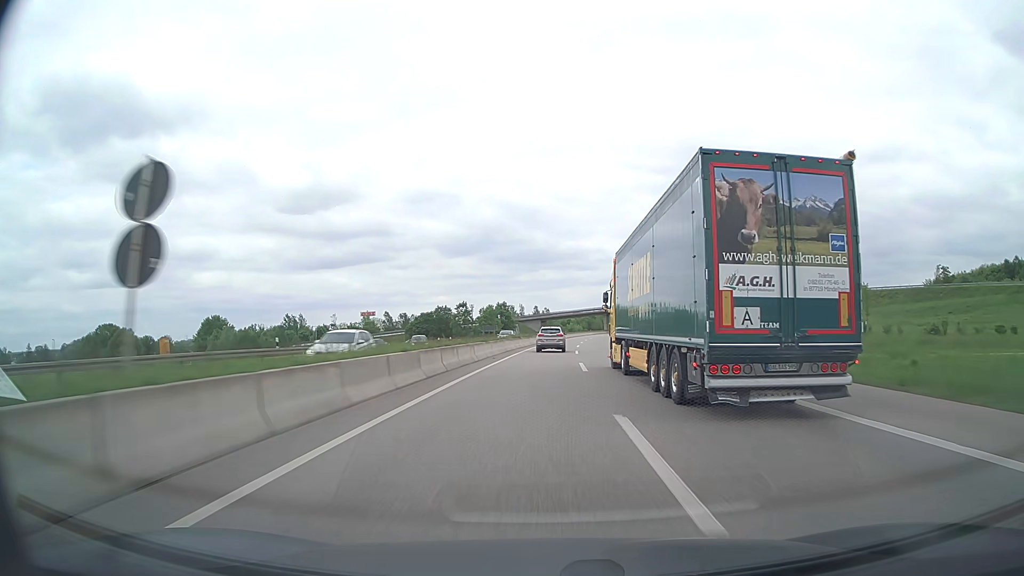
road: trunk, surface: asphalt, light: Day
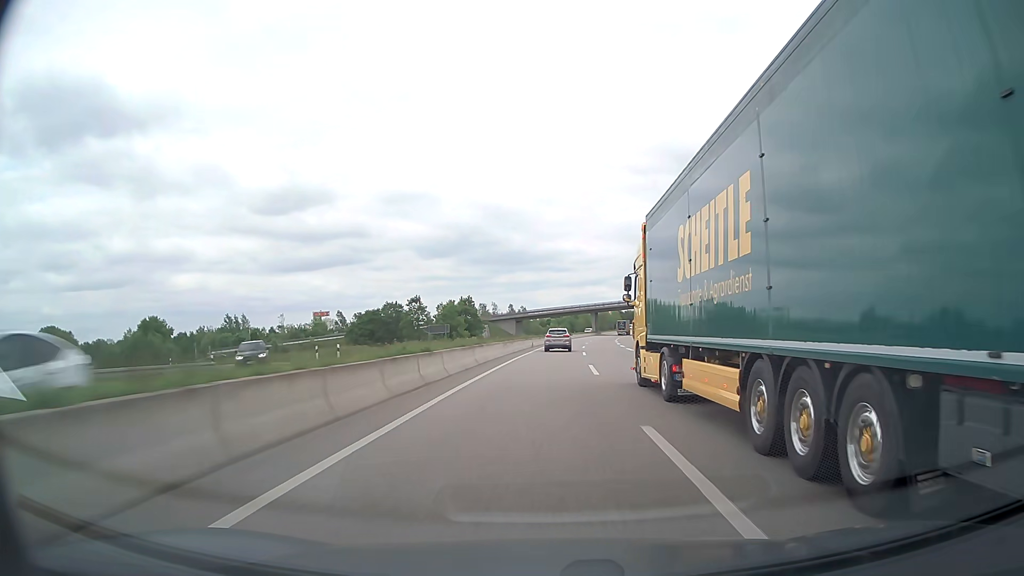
(+0.6, +38.0) m; +2°
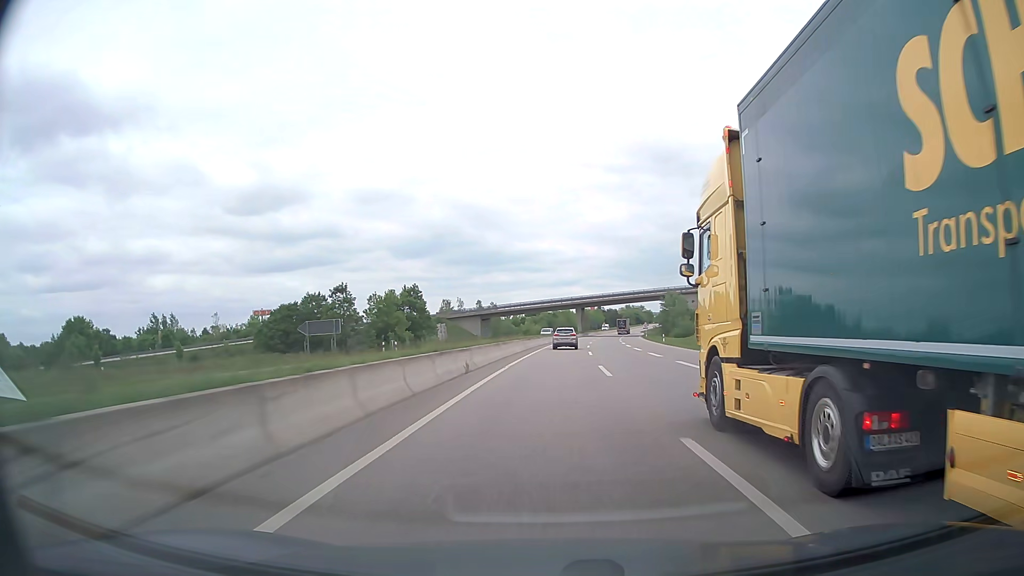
(+0.7, +38.0) m; +2°
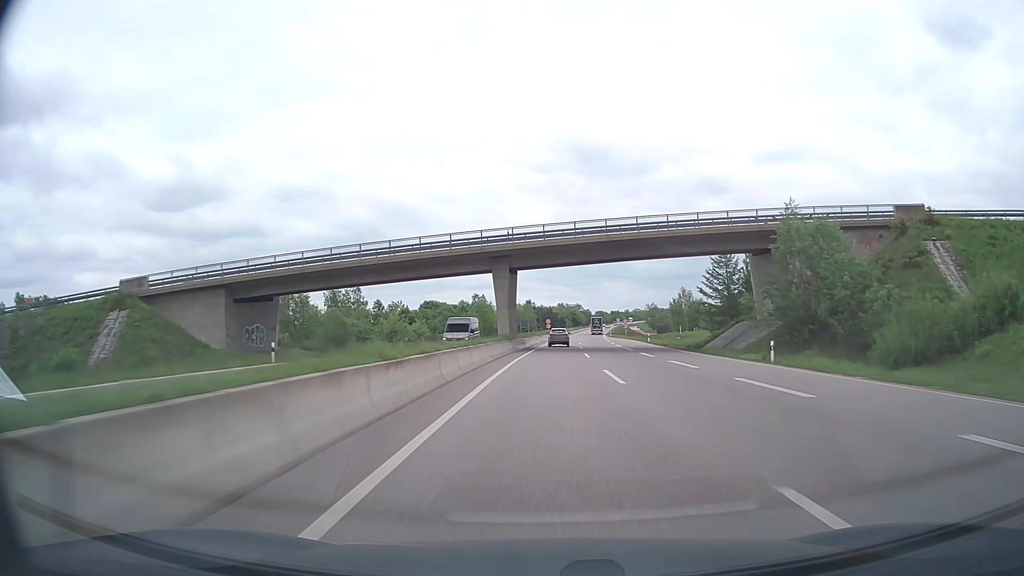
(+4.6, +94.8) m; +6°
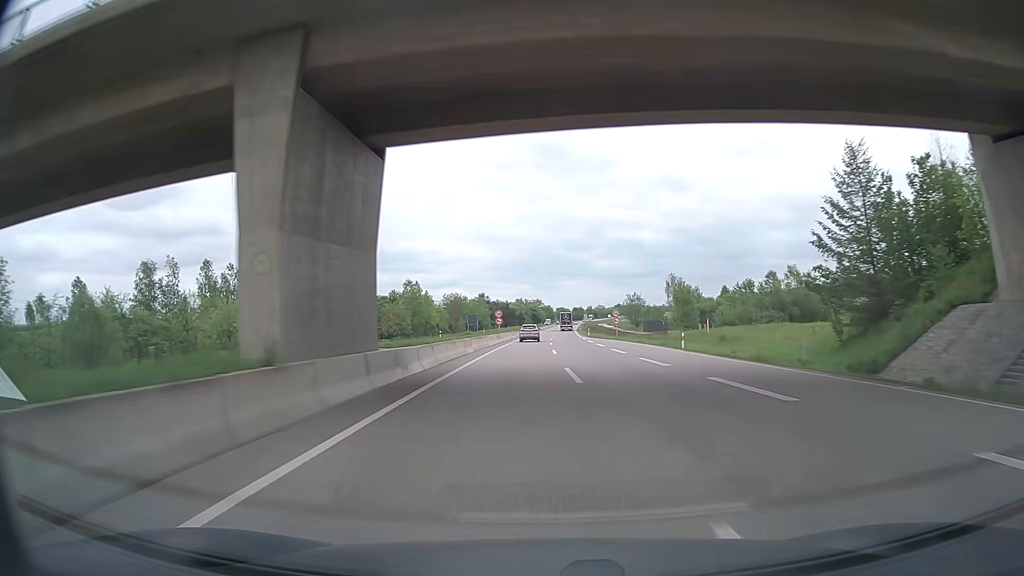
(+1.3, +37.8) m; +4°
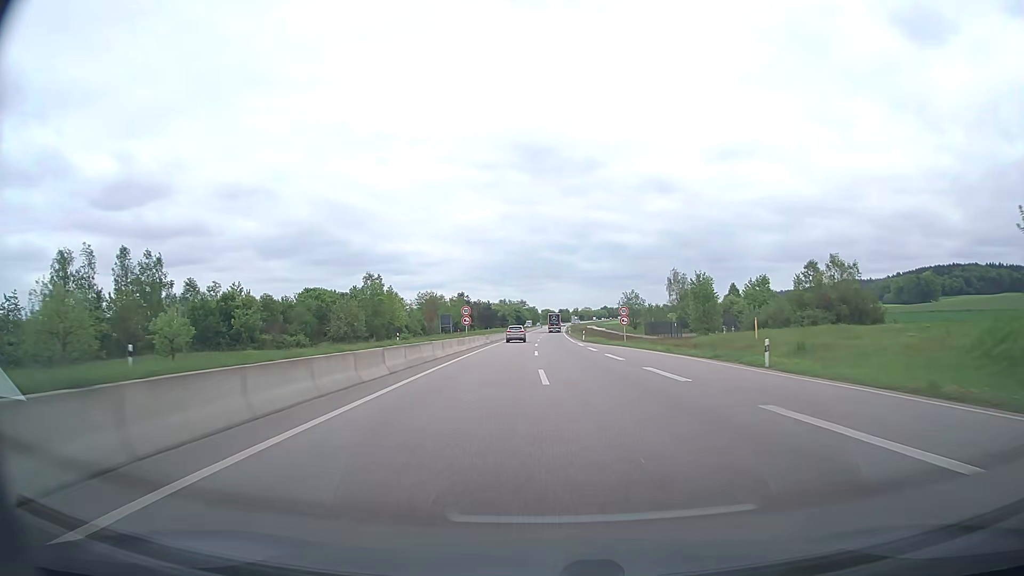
(+0.3, +18.6) m; +1°
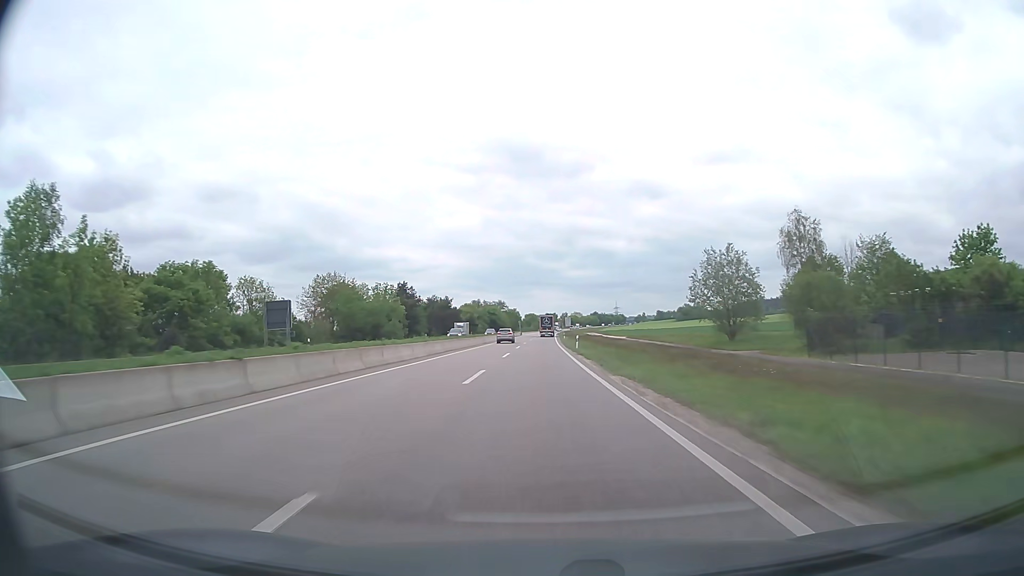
(+2.1, +72.2) m; +2°
